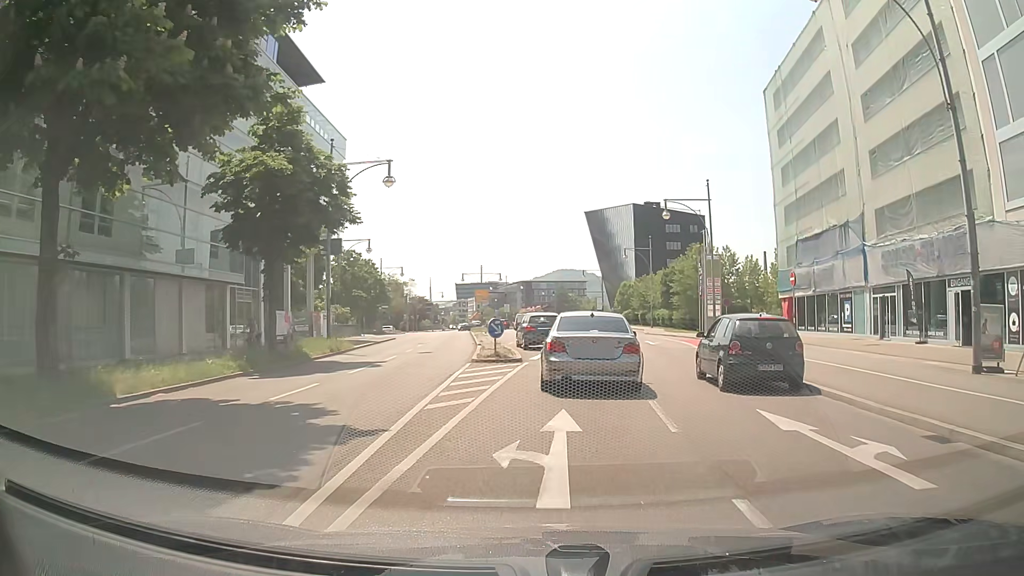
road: primary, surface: asphalt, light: Day
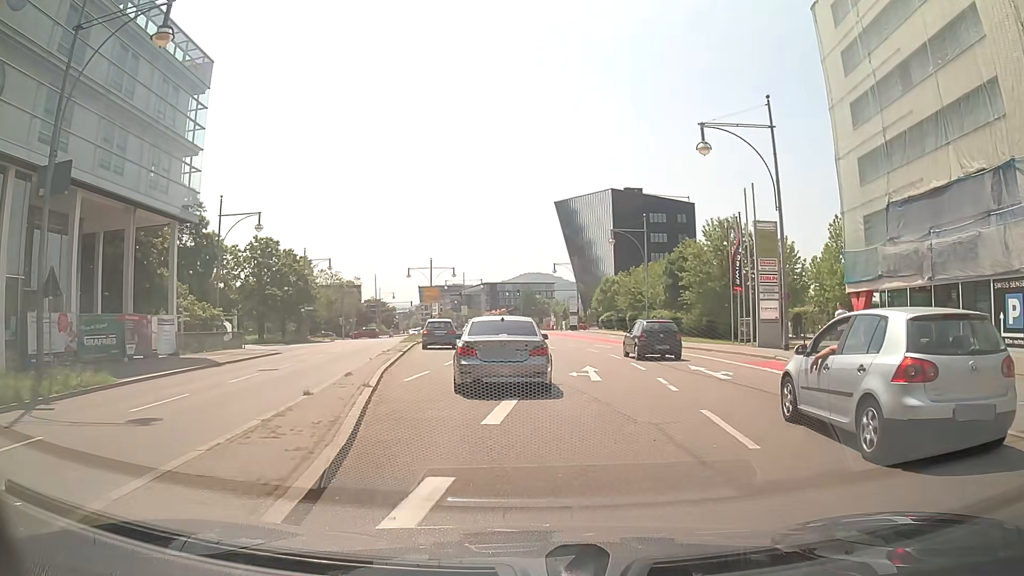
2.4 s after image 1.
(+0.9, +19.4) m; +4°
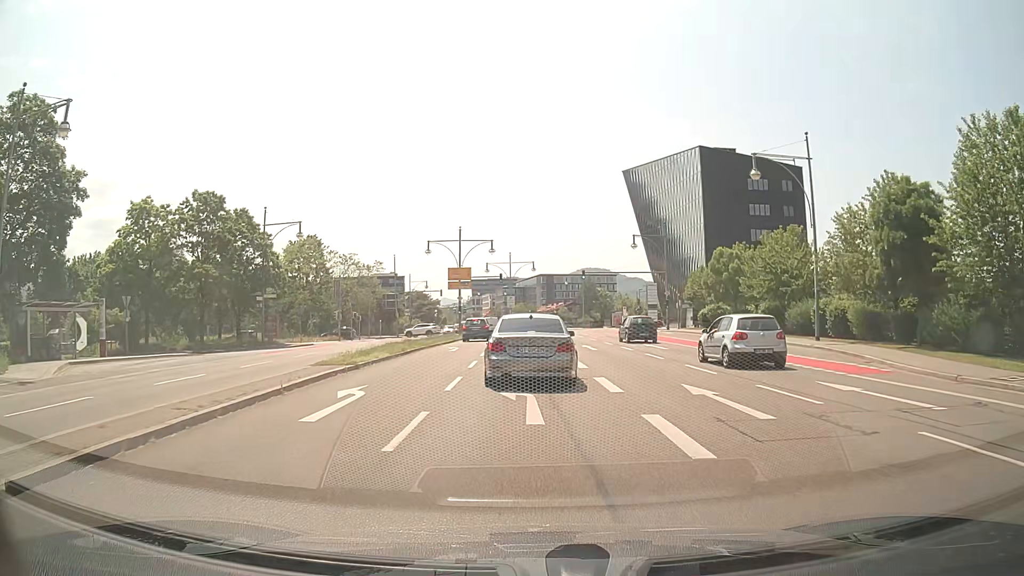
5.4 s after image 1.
(-0.8, +26.7) m; -5°
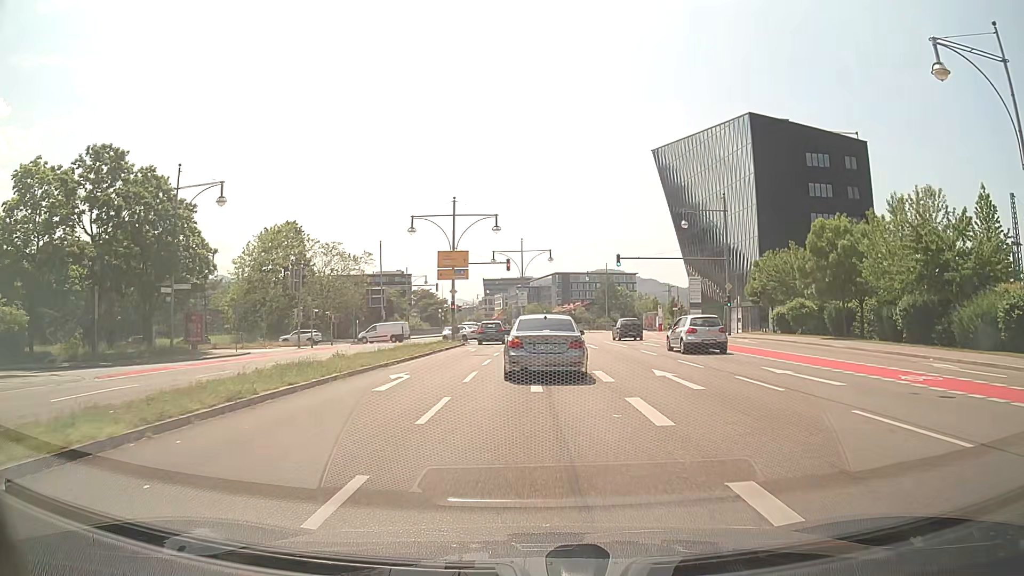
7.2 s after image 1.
(-0.2, +16.1) m; -1°
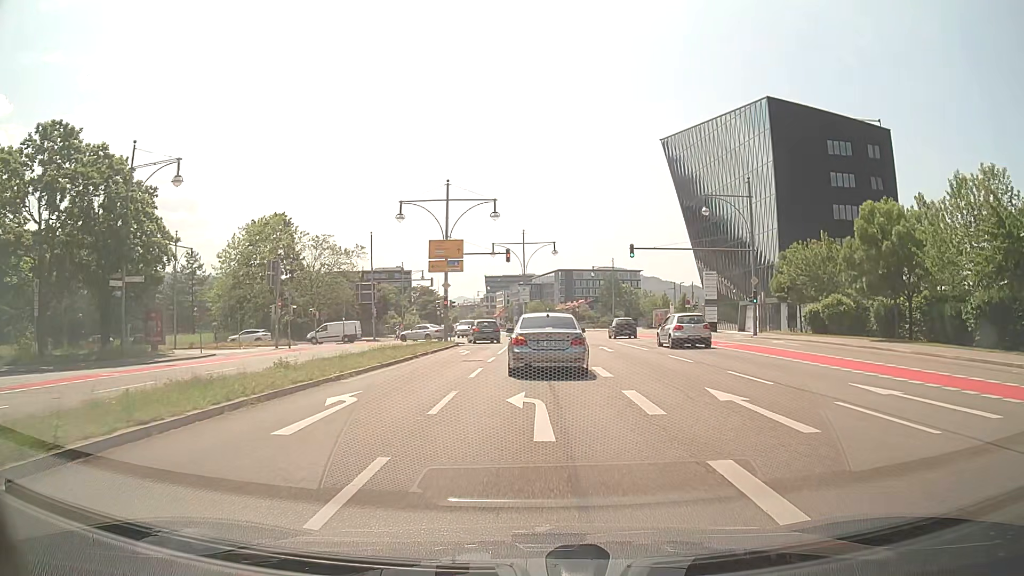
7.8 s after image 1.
(-0.1, +5.3) m; 0°
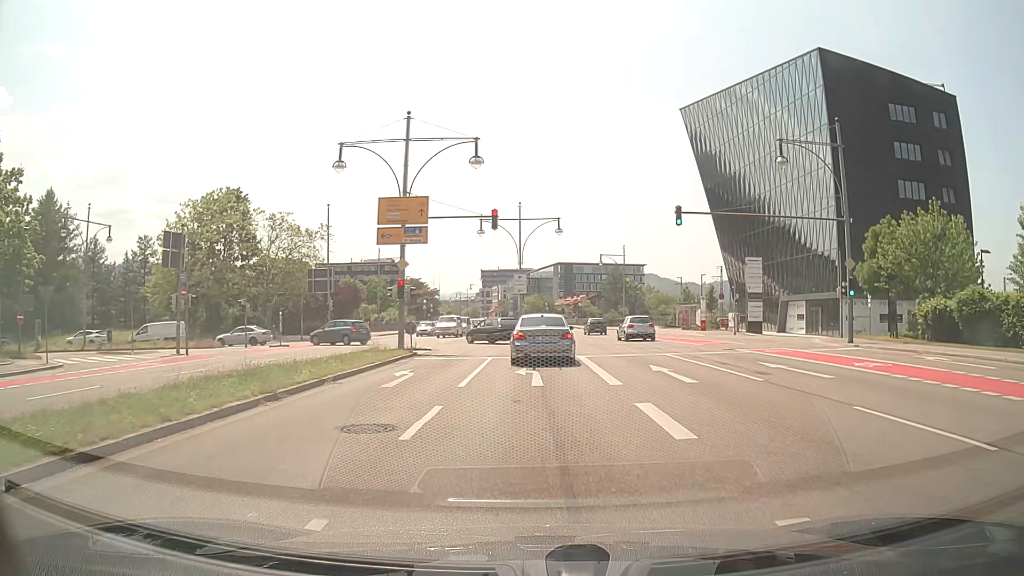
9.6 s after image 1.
(0.0, +13.8) m; 0°
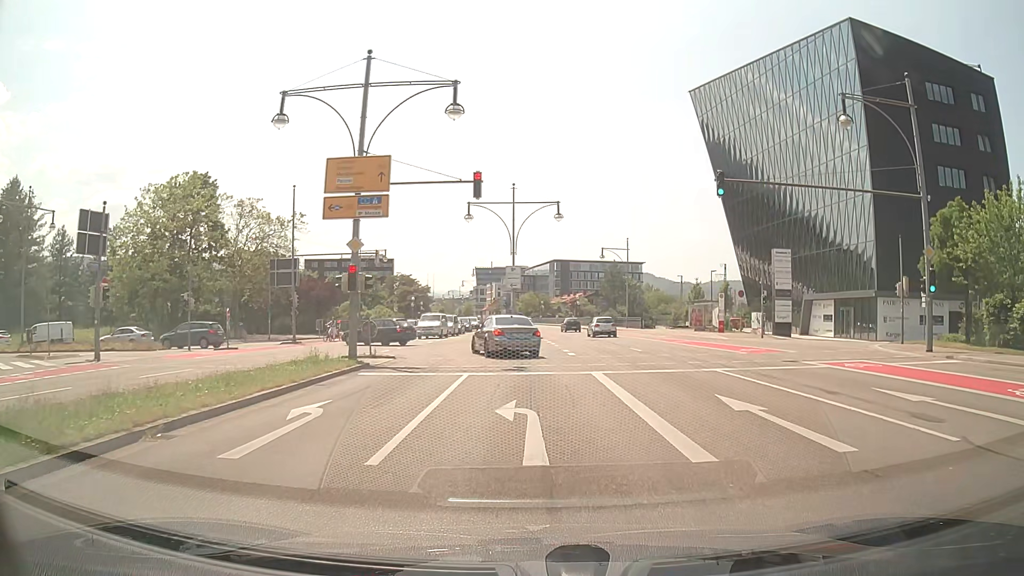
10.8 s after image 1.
(0.0, +6.9) m; +1°
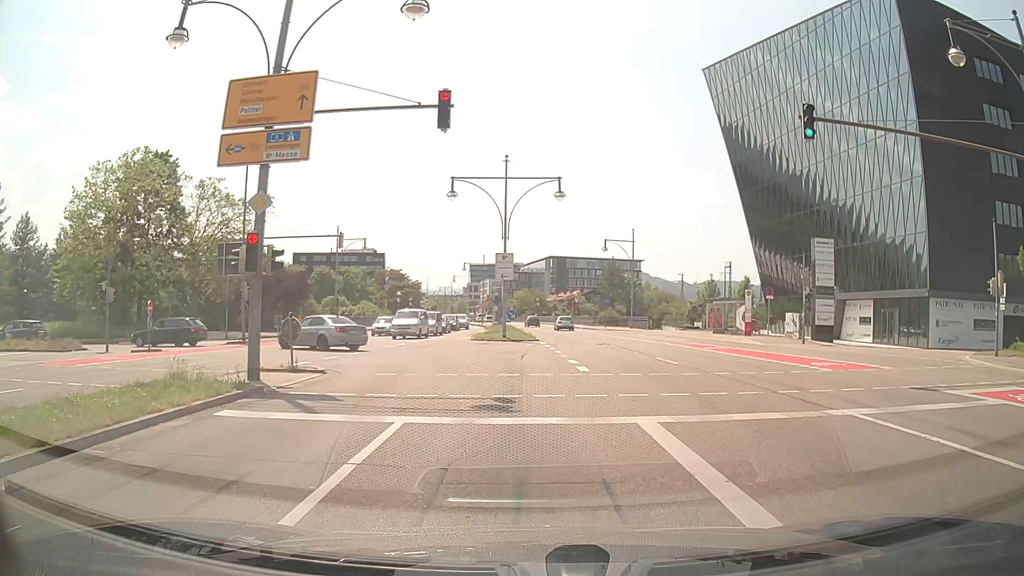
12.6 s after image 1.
(0.0, +7.4) m; 0°
(0, +10) (0, +20) (-4, +29) (-13, +33) (-23, +34) (-33, +33) (-43, +33) (-53, +32) (-63, +31) (-73, +31) m
